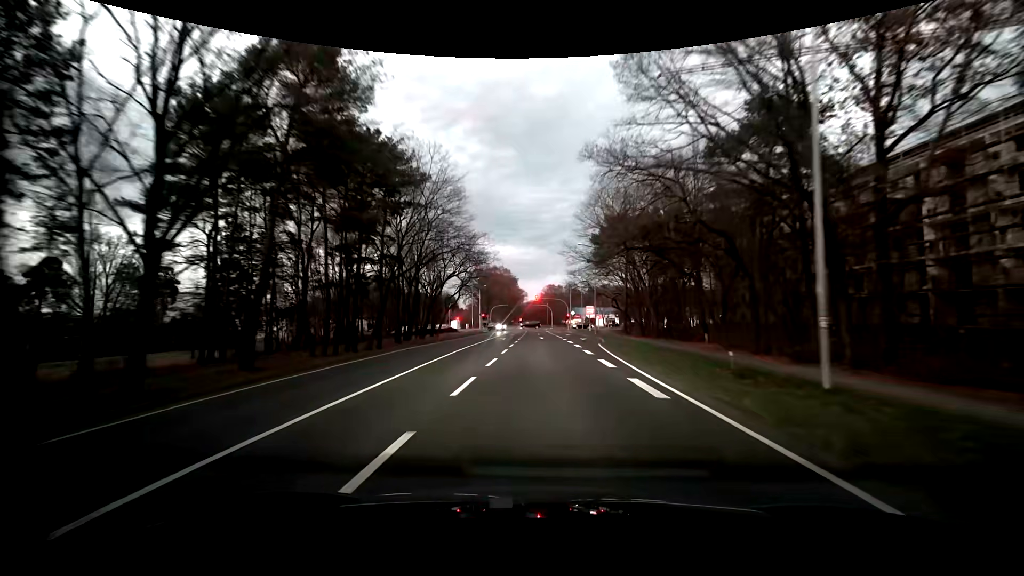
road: primary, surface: asphalt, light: Dusk
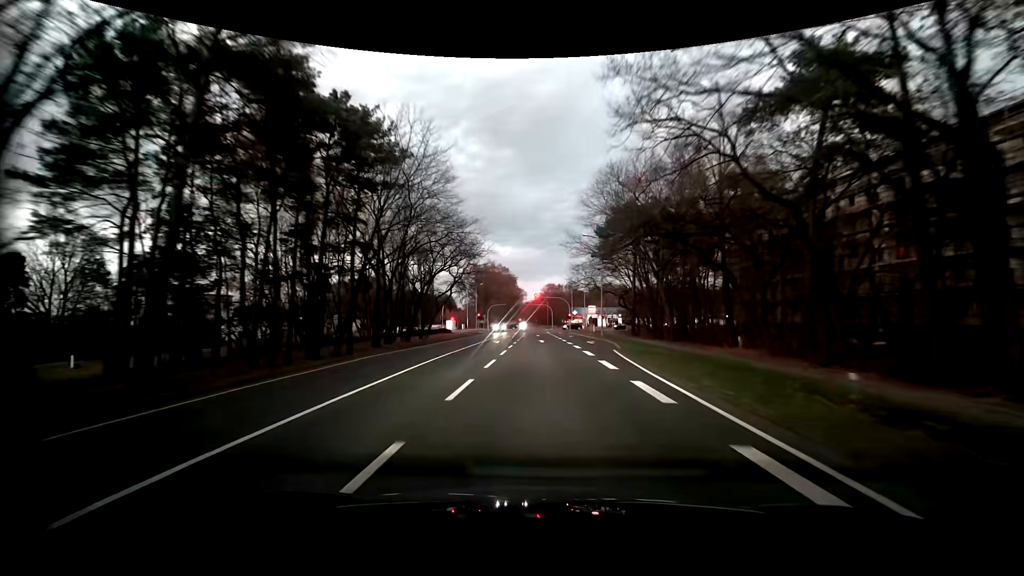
(-0.1, +6.4) m; -1°
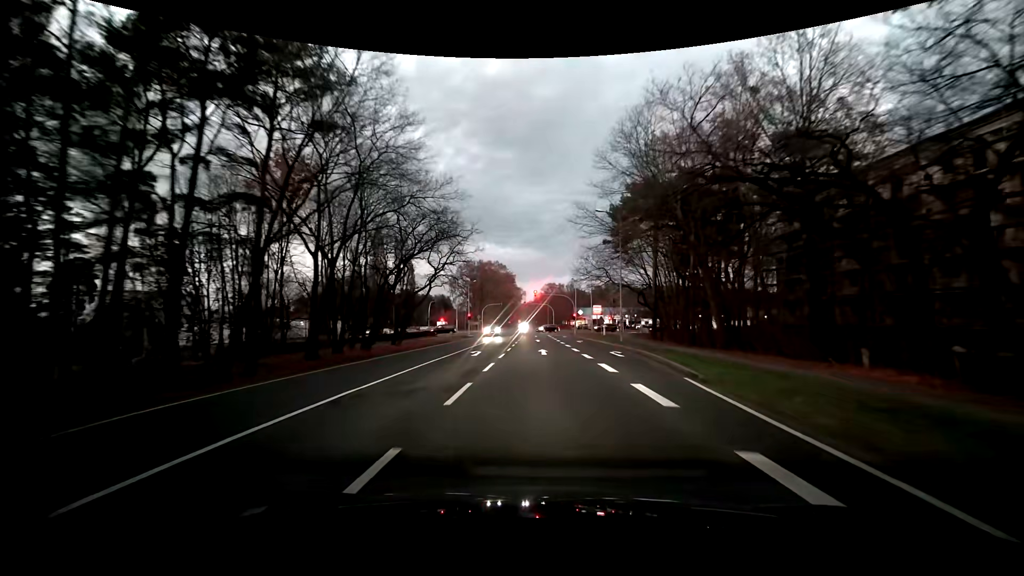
(0.0, +12.1) m; +1°
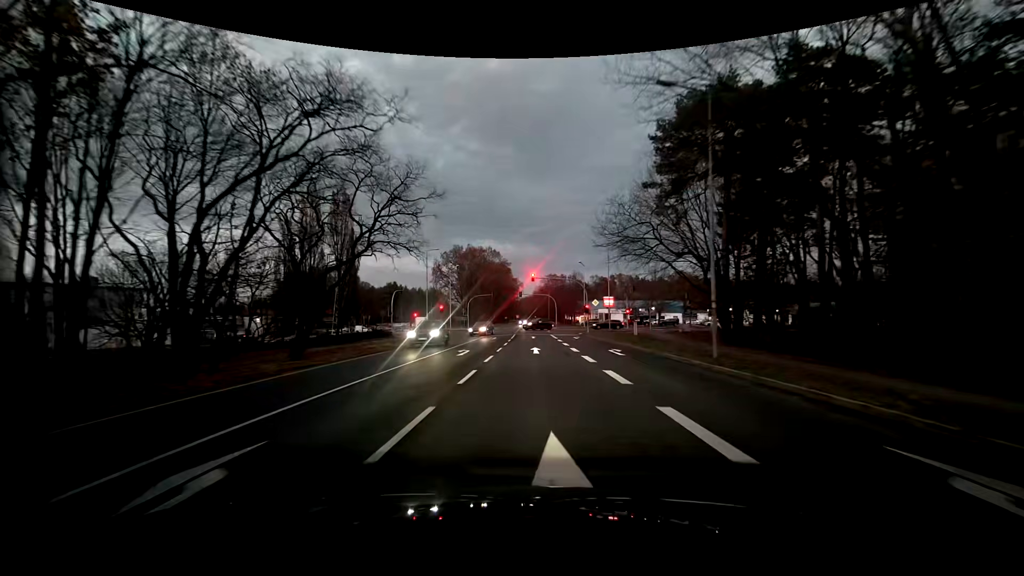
(-0.2, +21.3) m; -1°
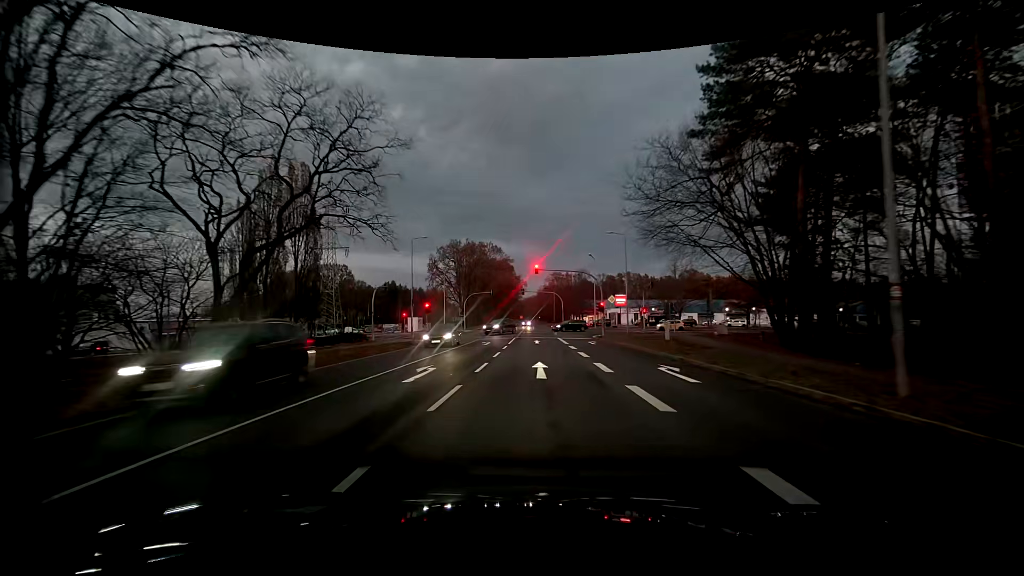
(0.0, +9.2) m; -1°
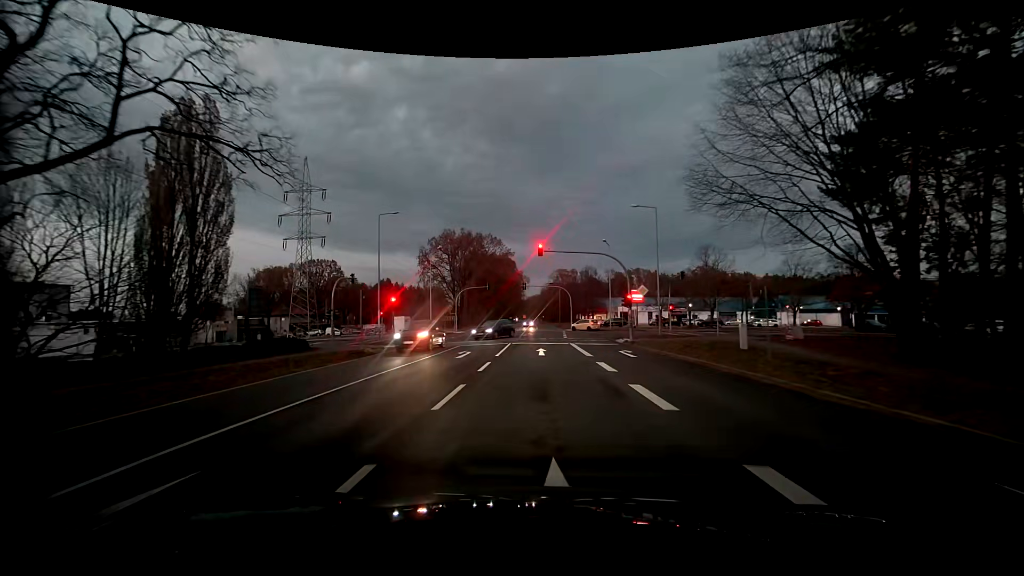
(+0.1, +11.9) m; 0°
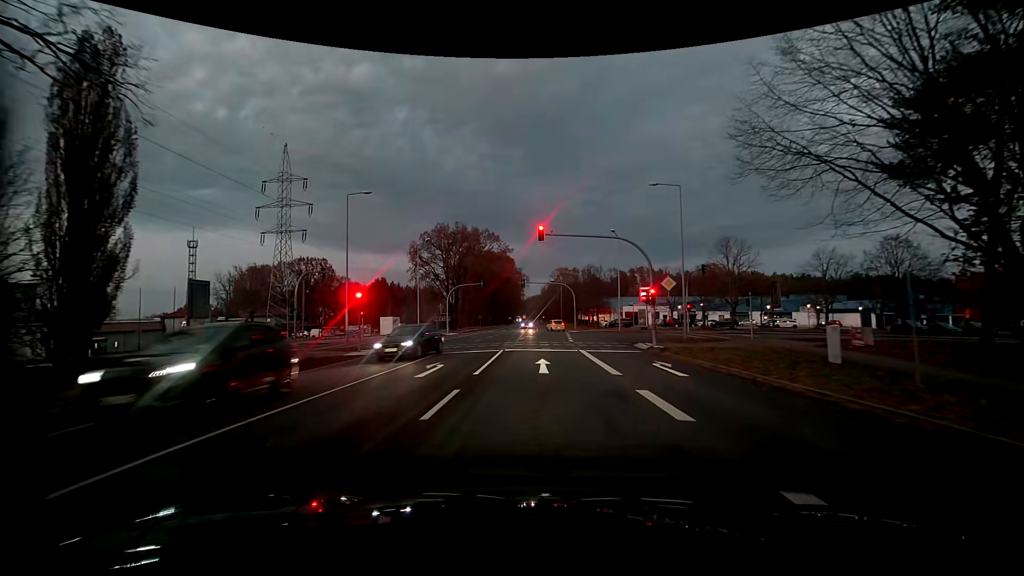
(+0.1, +6.6) m; +1°
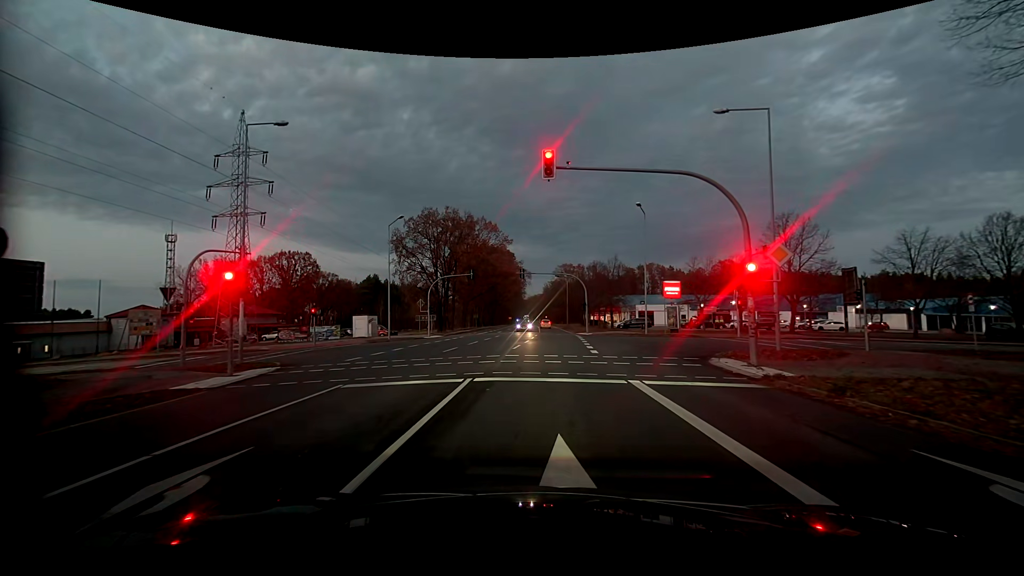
(0.0, +11.8) m; -1°
(0, +10) (+1, +20) (+1, +30) (+2, +40) (+2, +50) (+3, +60) (+3, +70) (+3, +80) (+3, +90) (+3, +100) m
